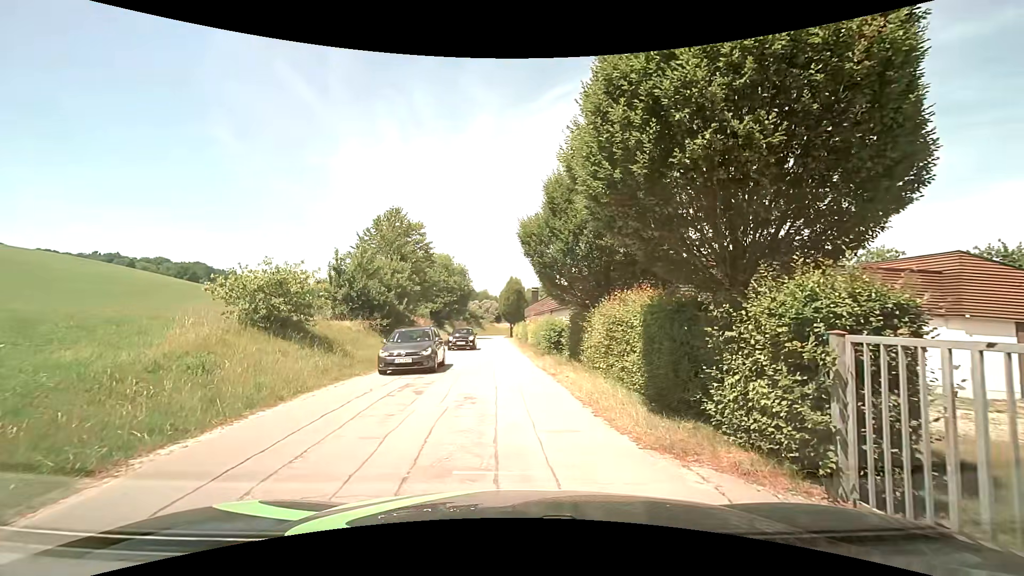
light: Day
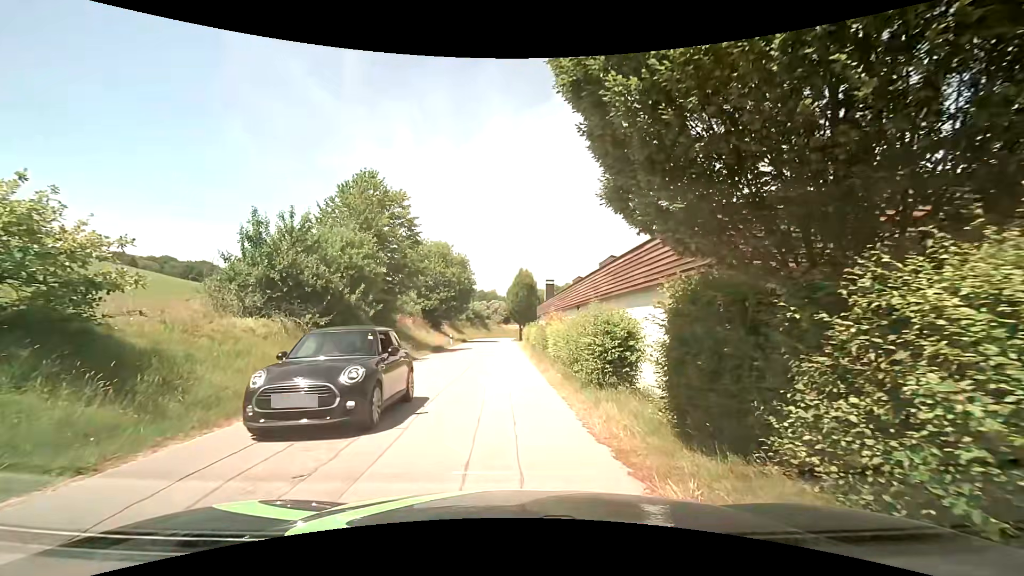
(-0.1, +10.7) m; 0°
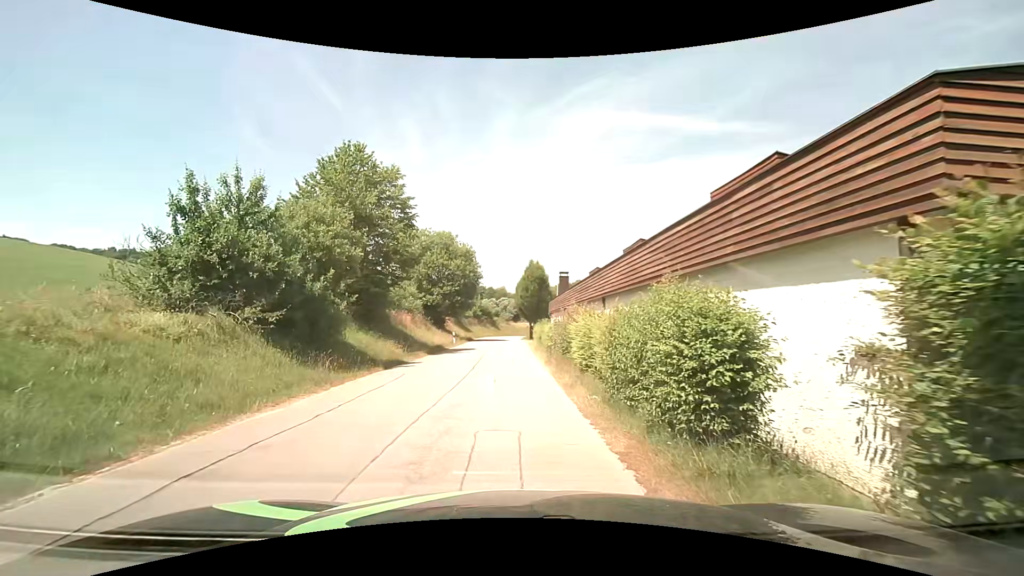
(-0.1, +4.6) m; -2°
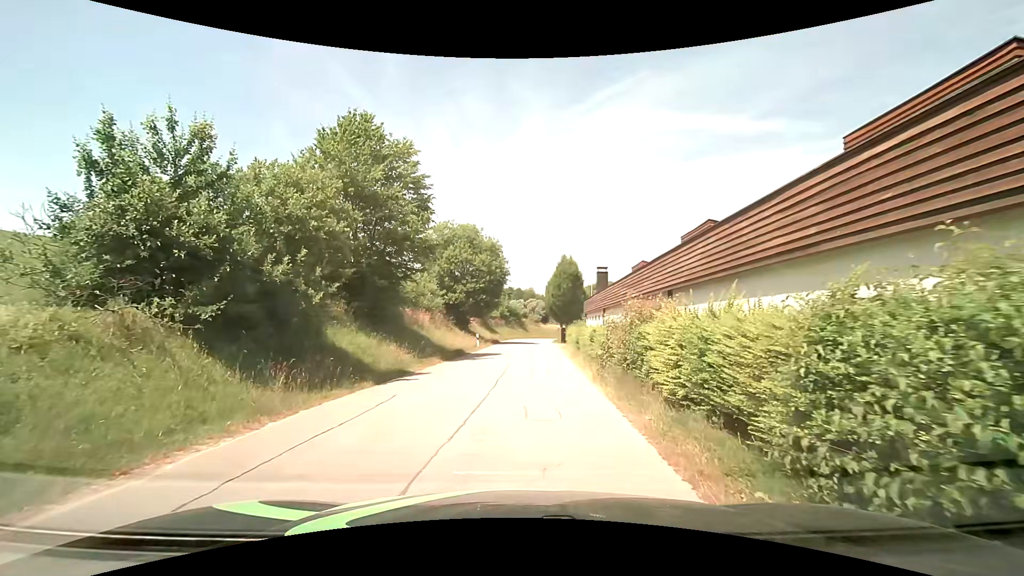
(-0.2, +4.6) m; -2°
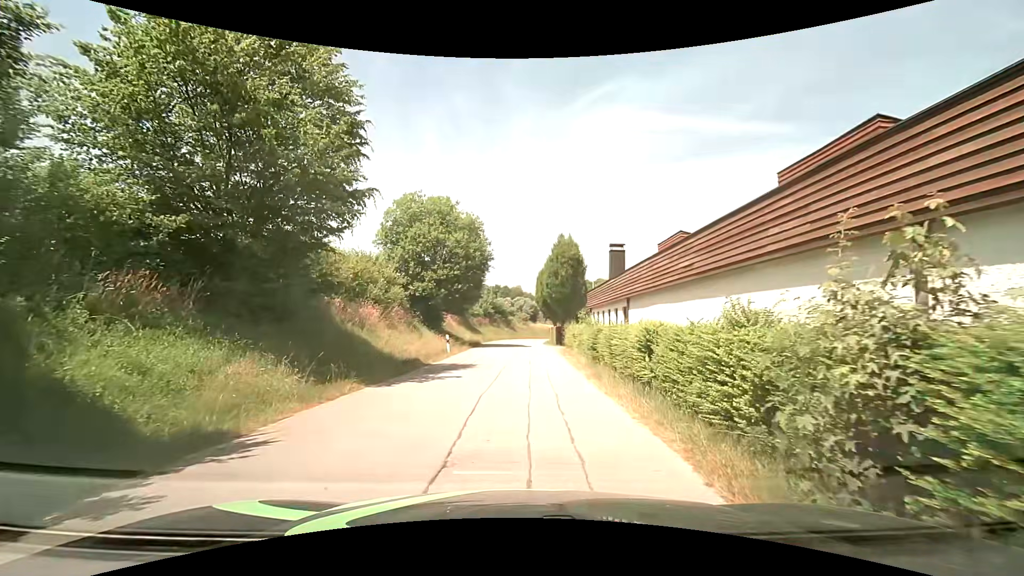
(0.0, +9.6) m; +1°
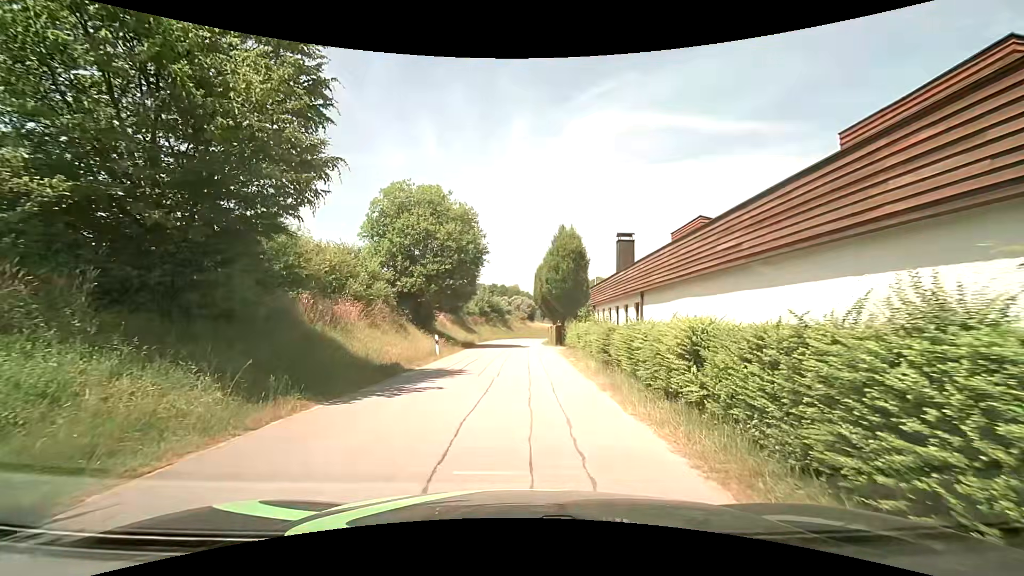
(0.0, +2.8) m; +1°
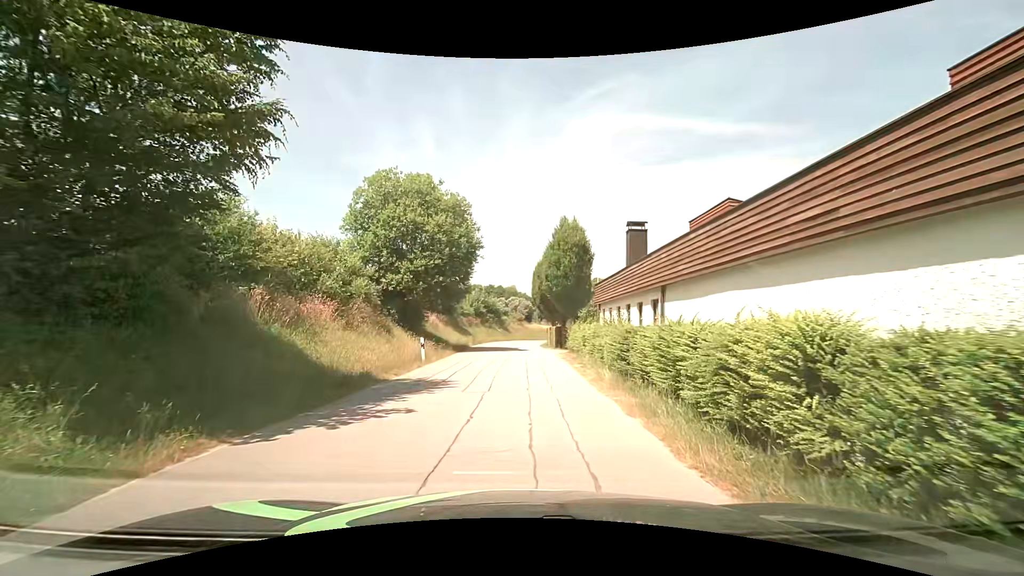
(0.0, +2.9) m; 0°
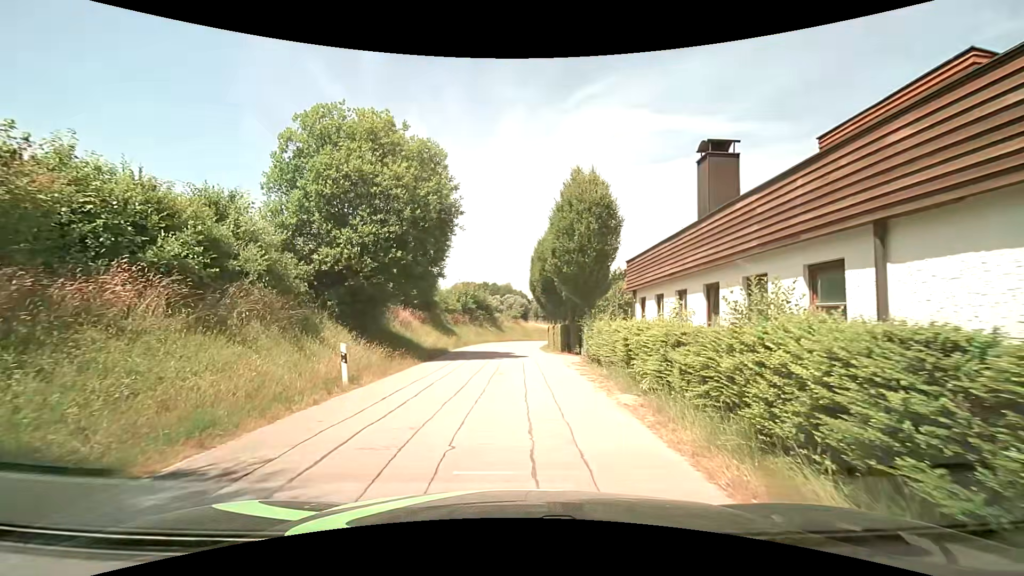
(+0.1, +9.1) m; 0°
(0, +10) (0, +20) (0, +30) (0, +40) (+2, +50) (+6, +59) (+11, +68) (+15, +77) (+17, +86) (+17, +96) m
